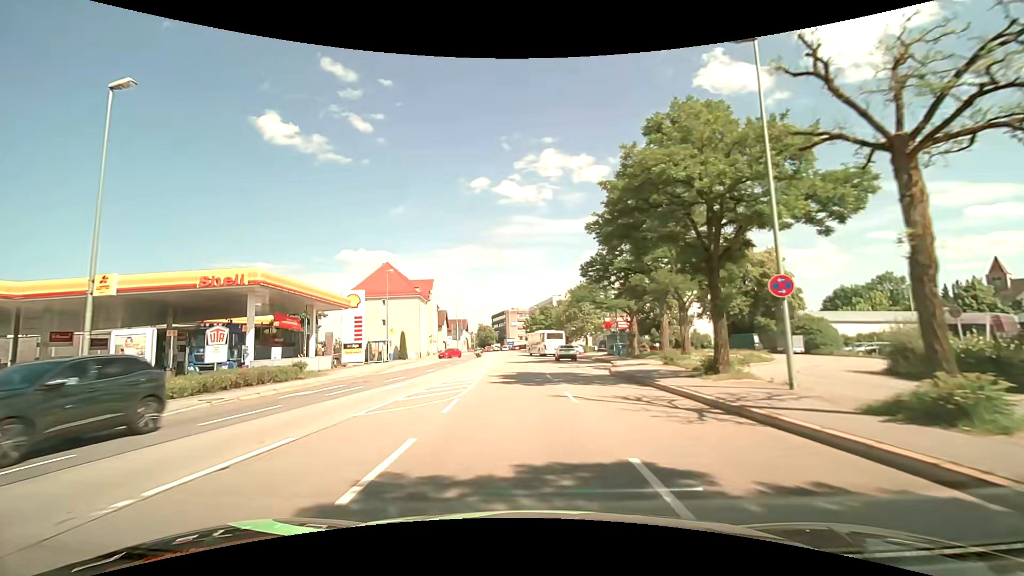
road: primary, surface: asphalt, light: Day
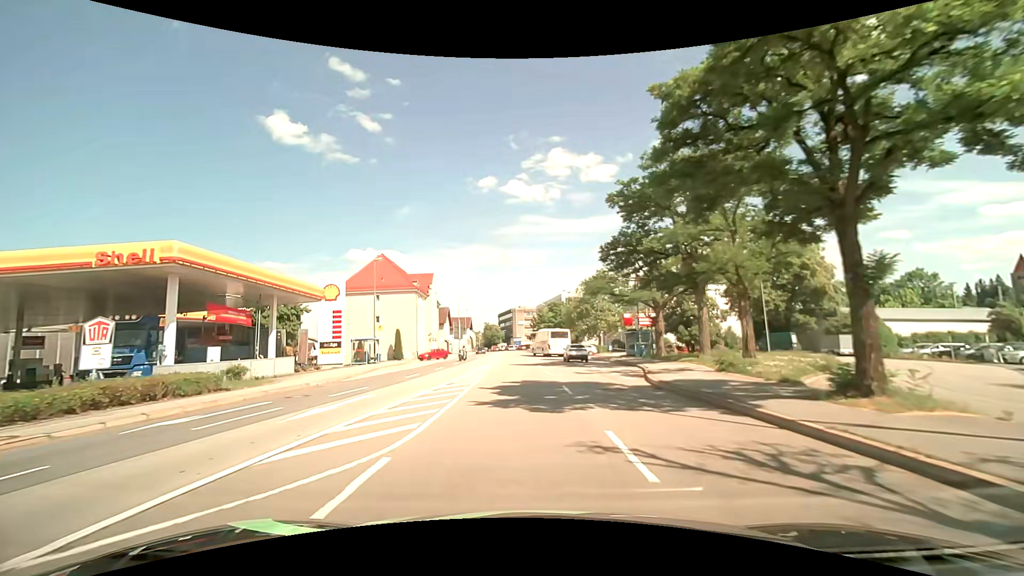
(0.0, +7.1) m; -1°
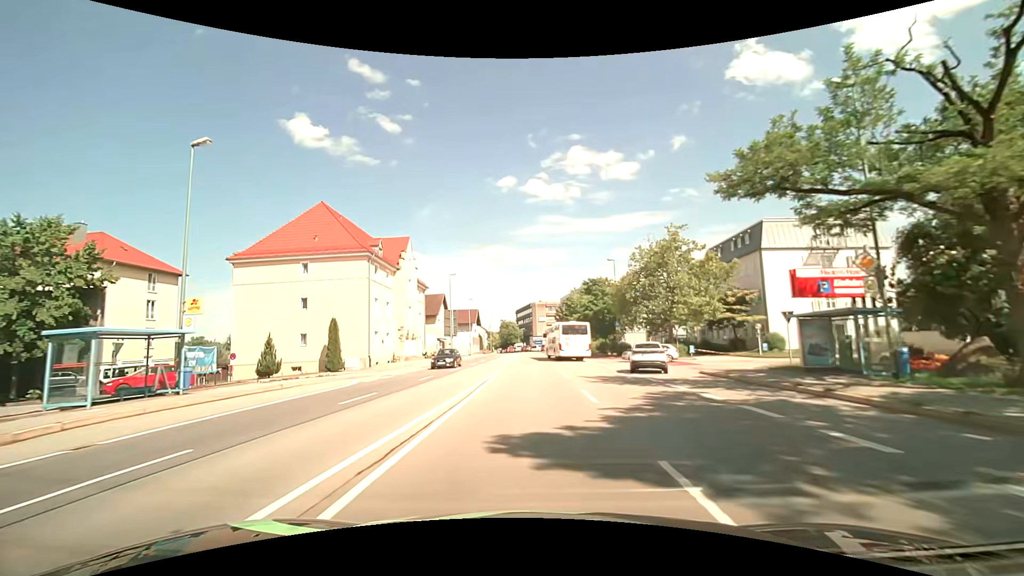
(-0.6, +29.2) m; -2°
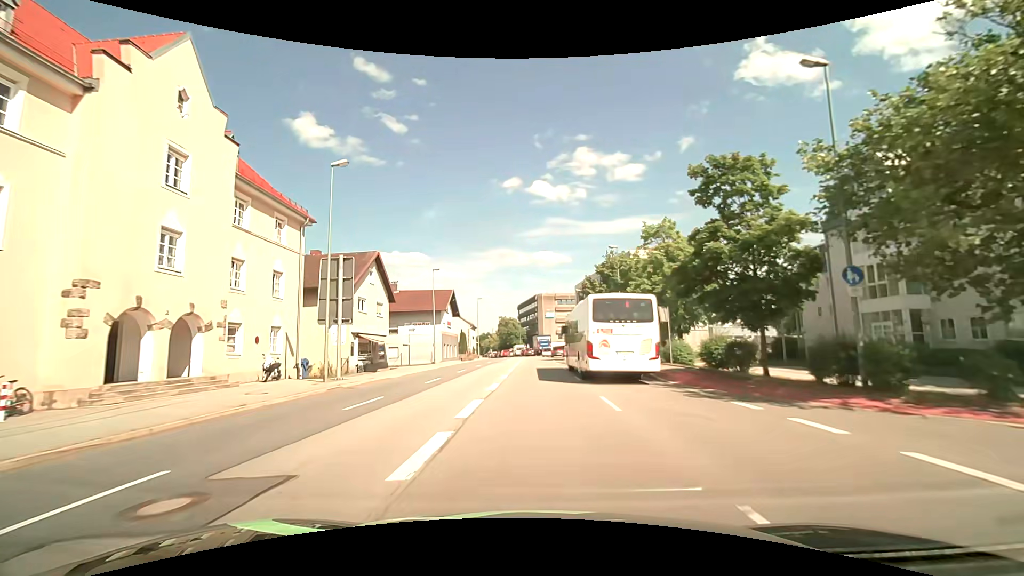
(-0.3, +37.5) m; -1°
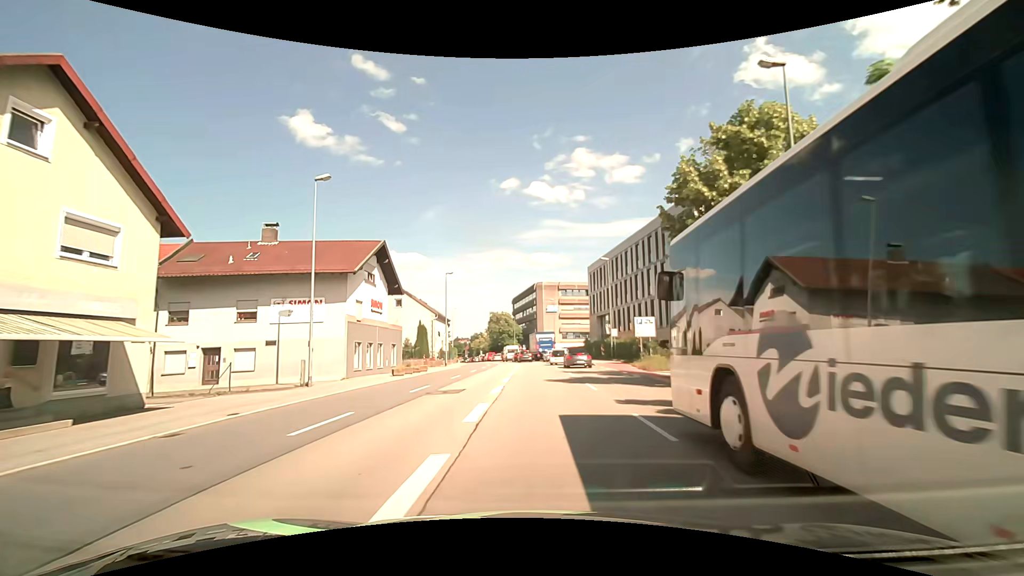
(-0.1, +30.3) m; 0°
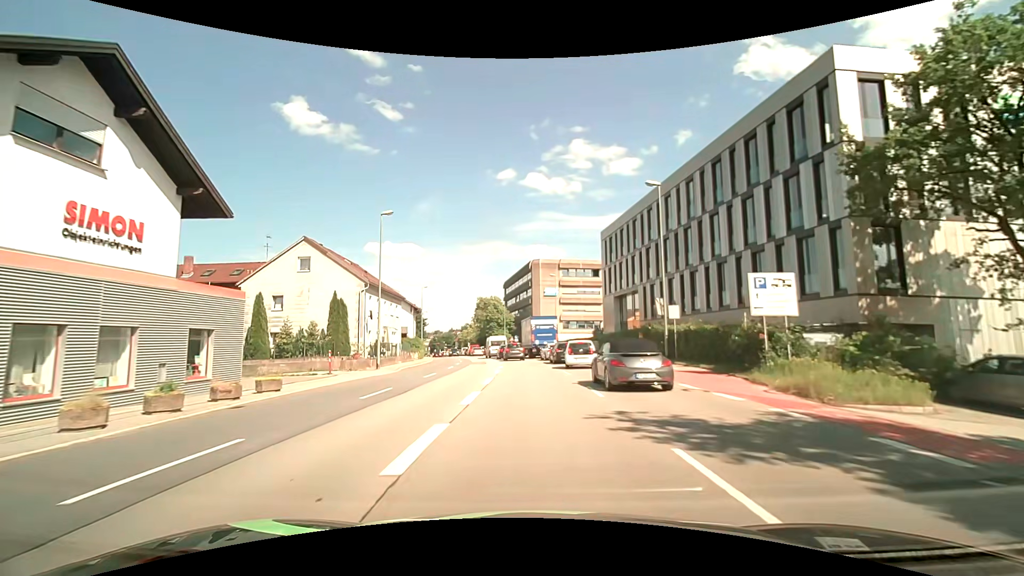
(+0.3, +21.8) m; 0°
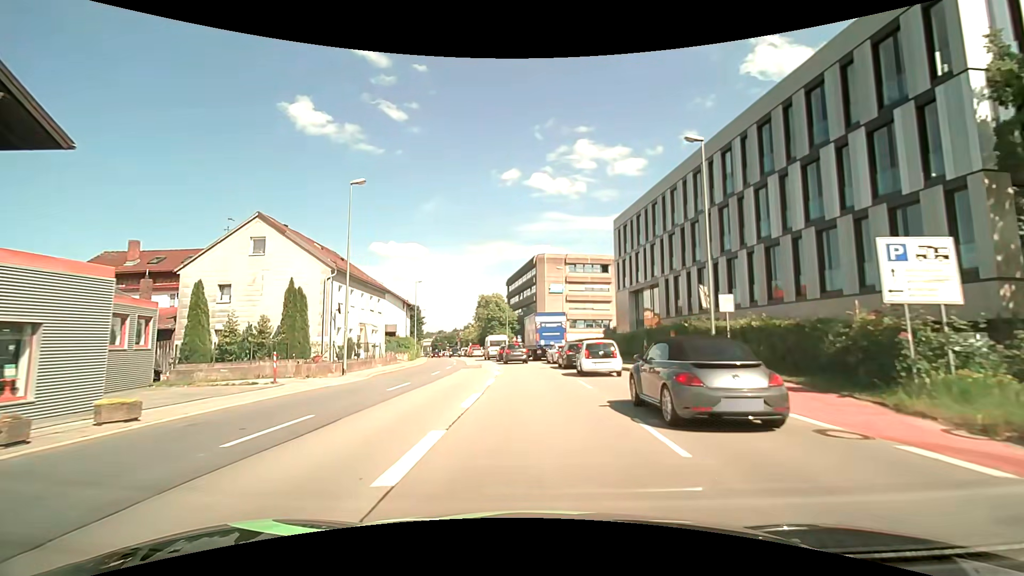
(0.0, +6.3) m; 0°
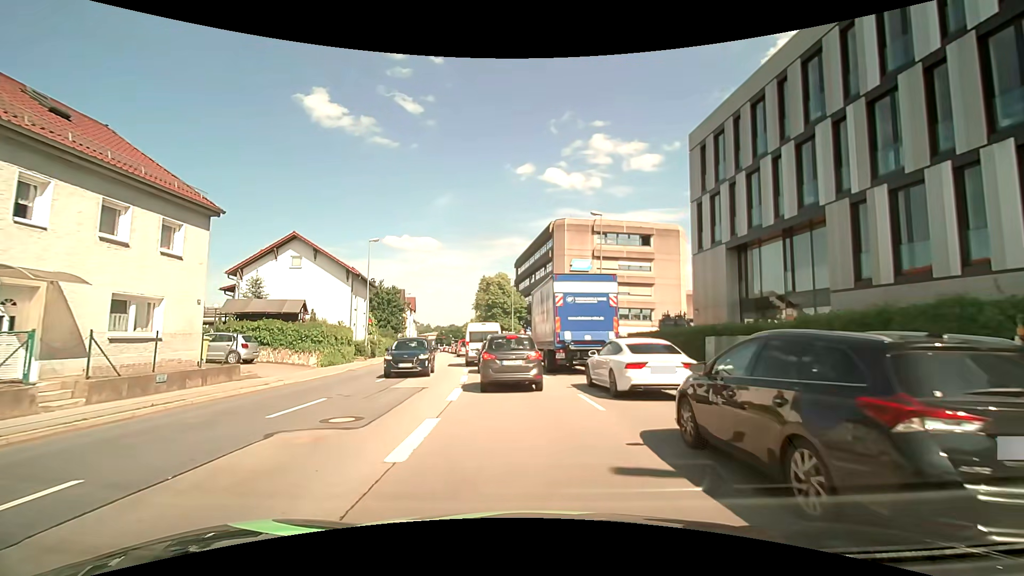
(-0.1, +22.5) m; -1°
